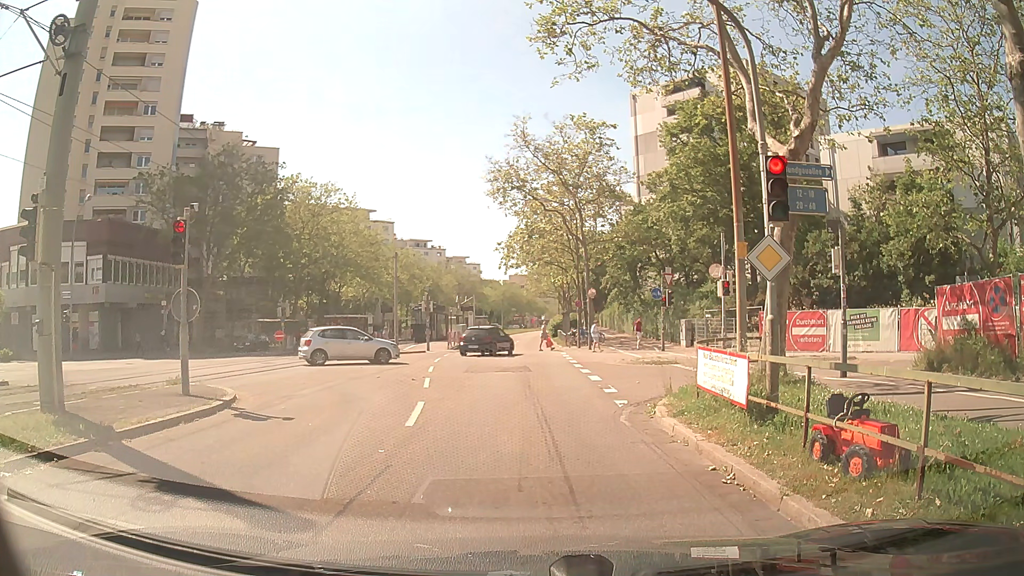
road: tertiary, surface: asphalt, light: Day
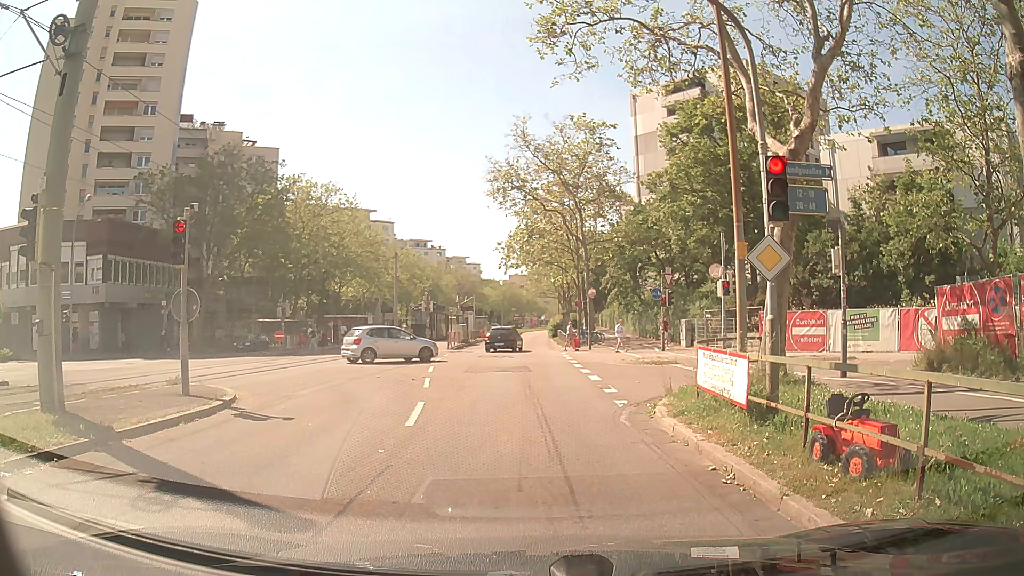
(0.0, 0.0) m; 0°
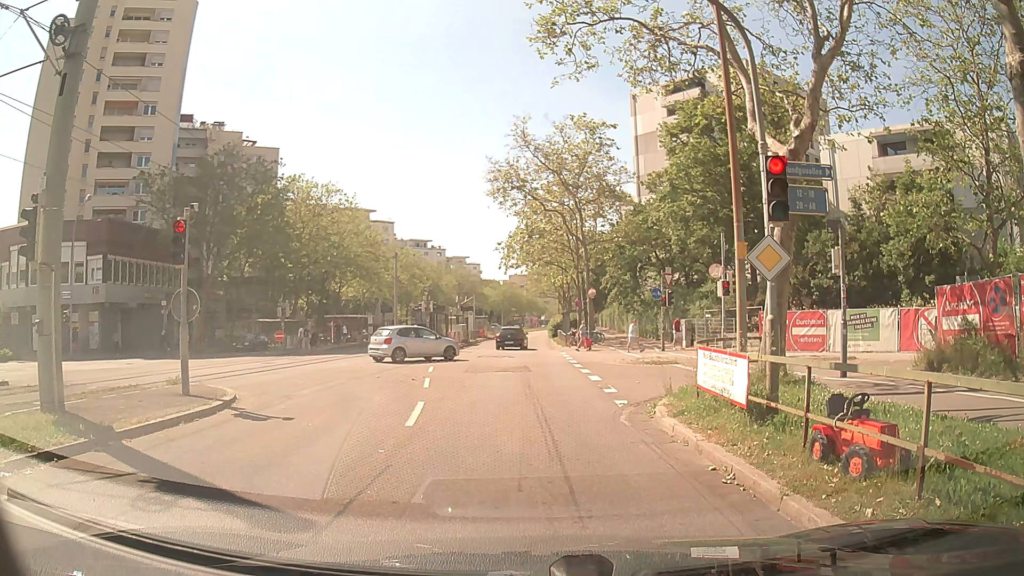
(0.0, 0.0) m; 0°
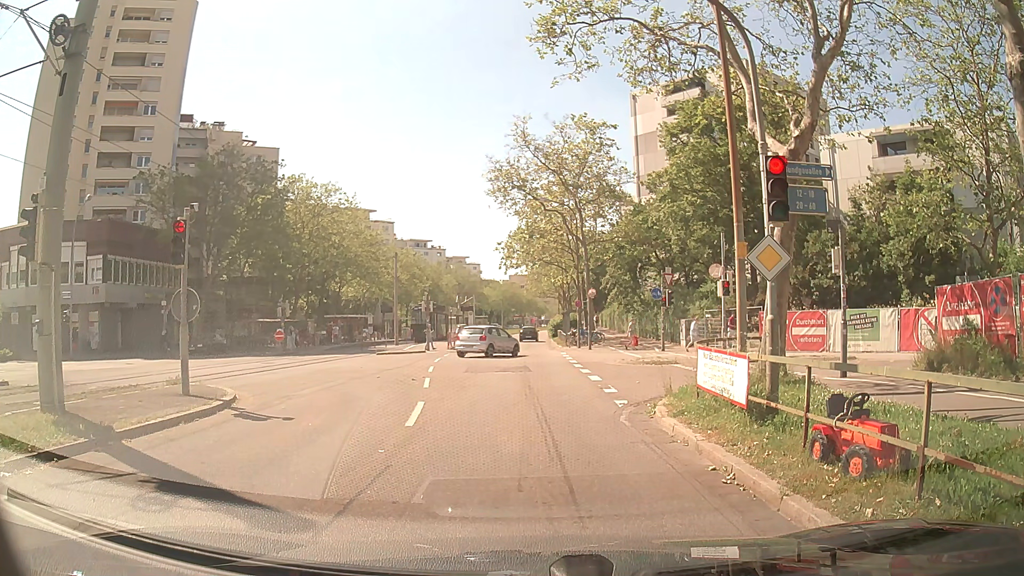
(0.0, 0.0) m; 0°
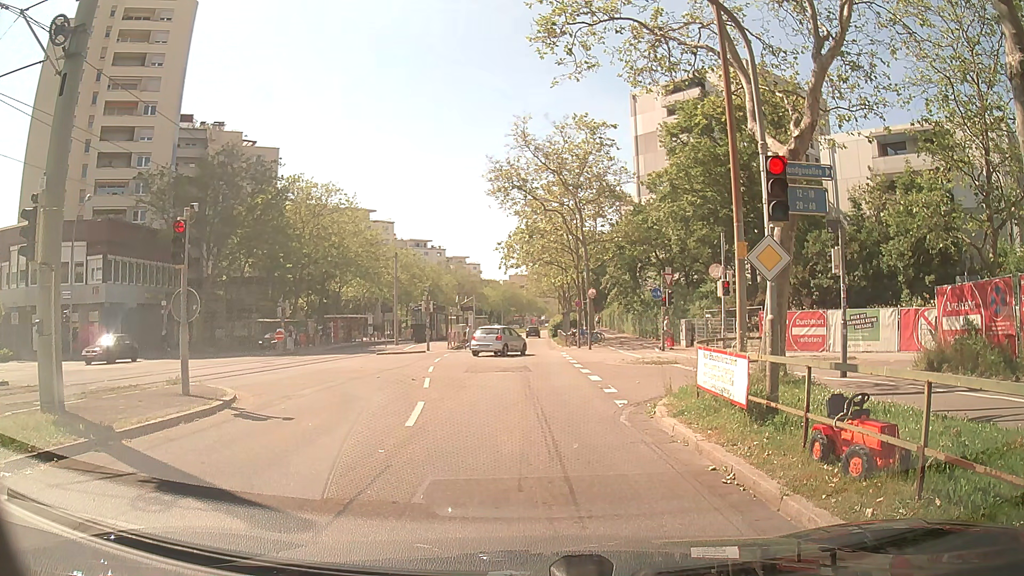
(0.0, 0.0) m; 0°
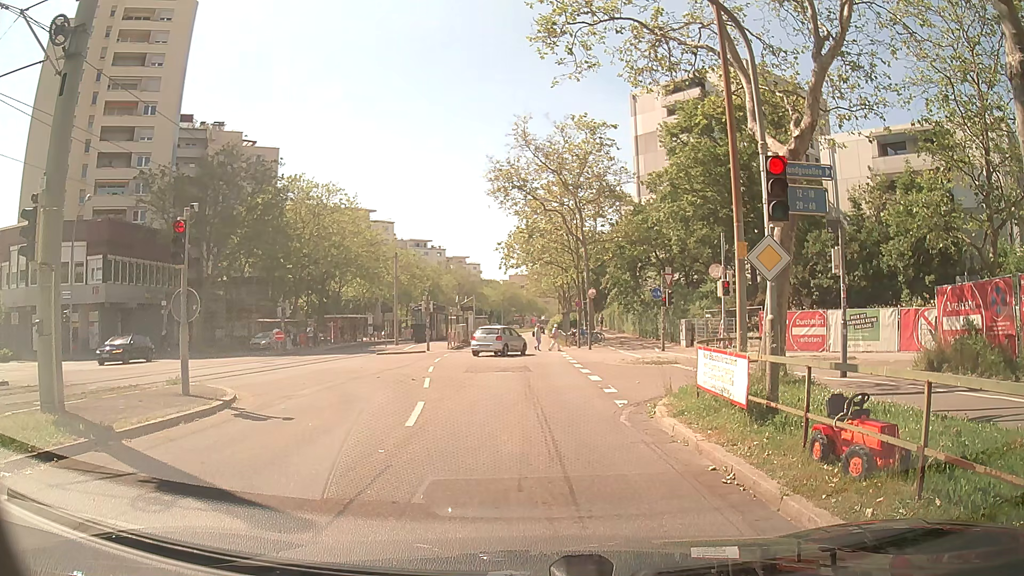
(0.0, 0.0) m; 0°
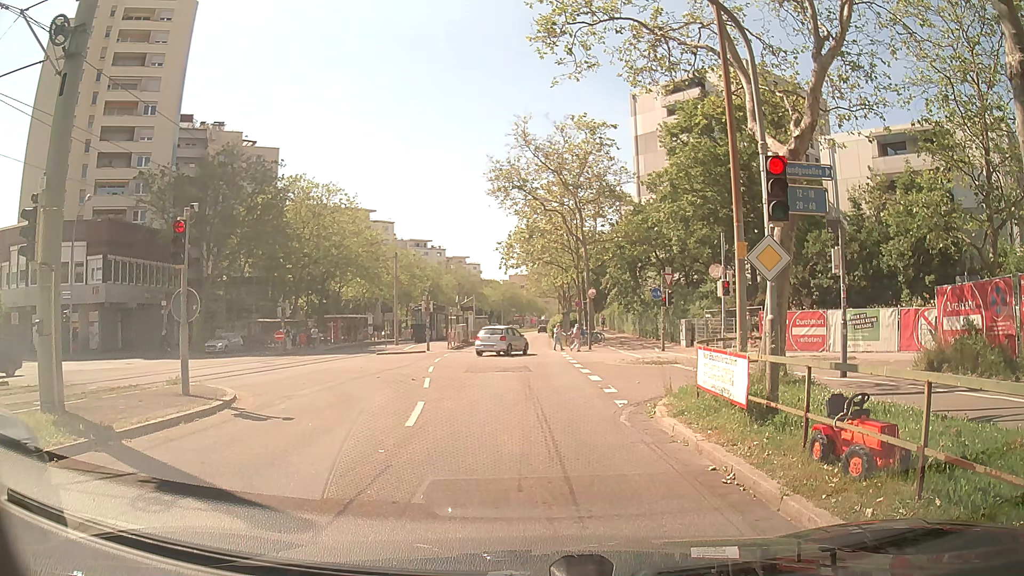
(0.0, 0.0) m; 0°
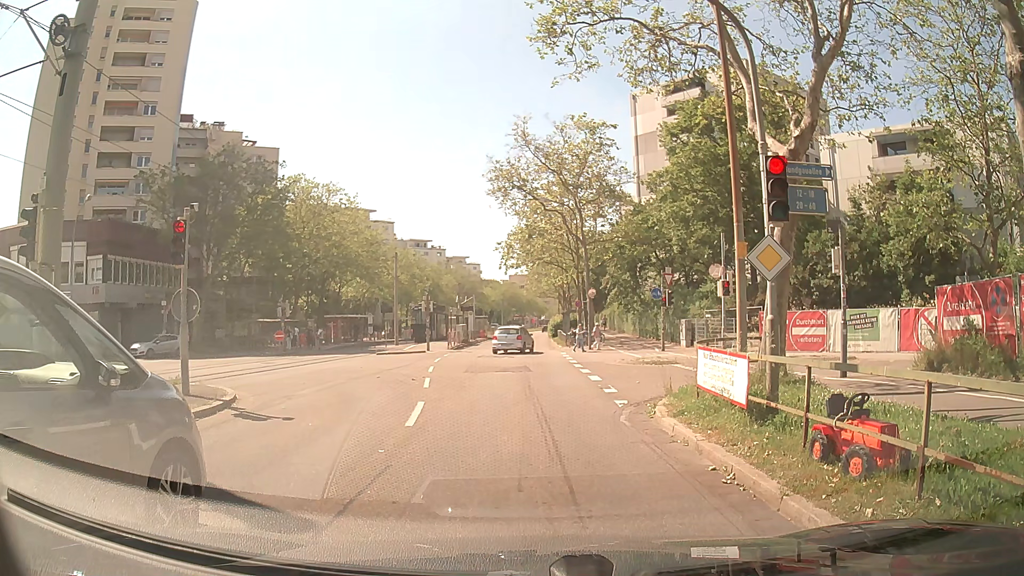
(0.0, 0.0) m; 0°
(0, +10) (0, +20) (-1, +30) (-1, +40) (-1, +50) (-2, +60) (-2, +70) (-2, +80) (-2, +90) (-2, +100) m
